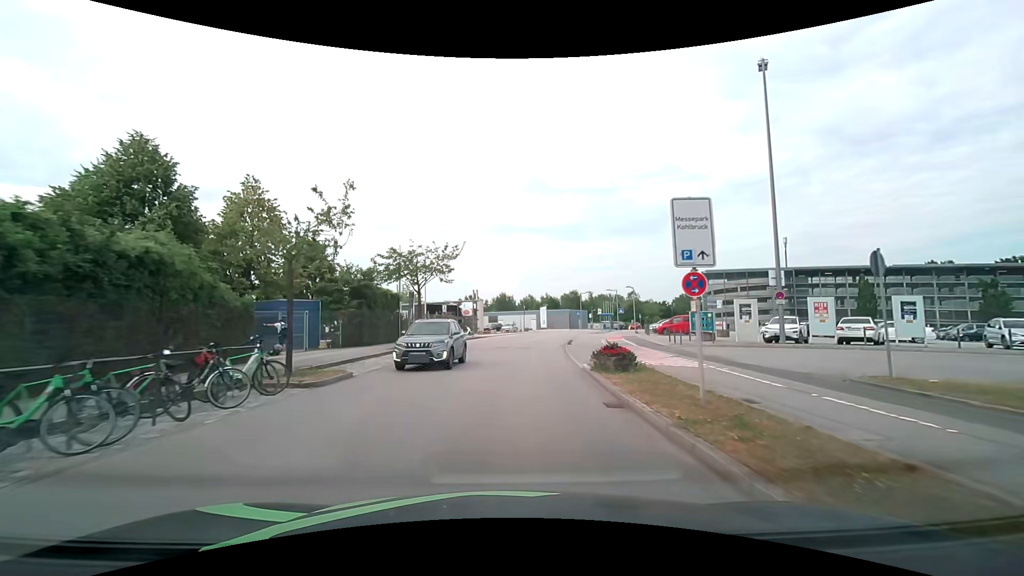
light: Day
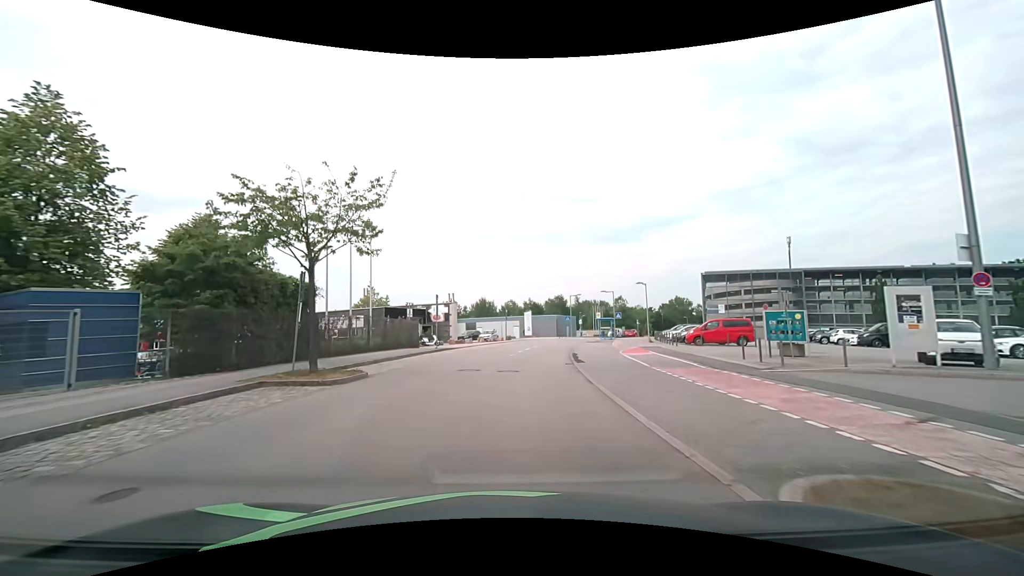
(+0.3, +12.6) m; +3°
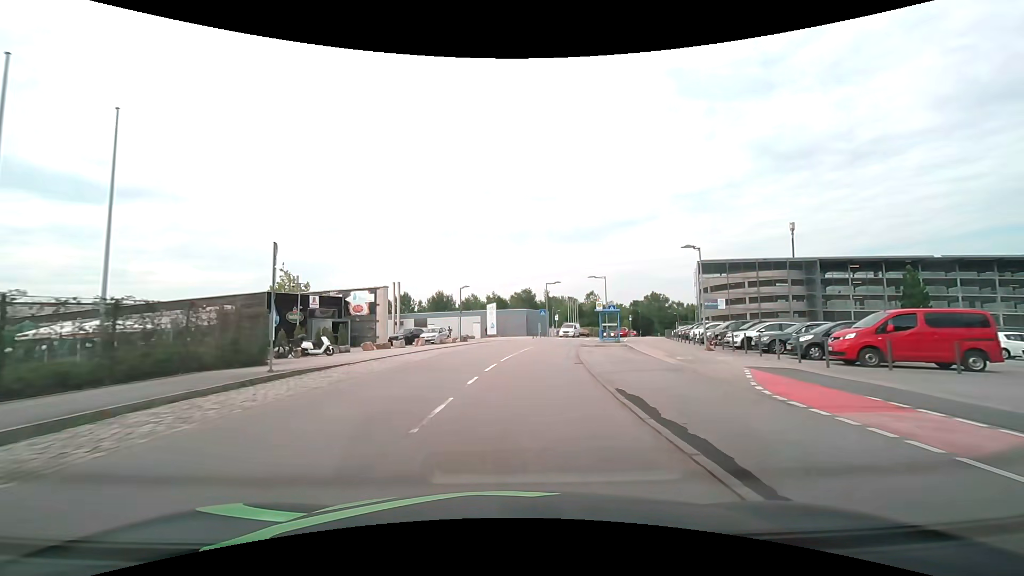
(+0.5, +19.5) m; +4°
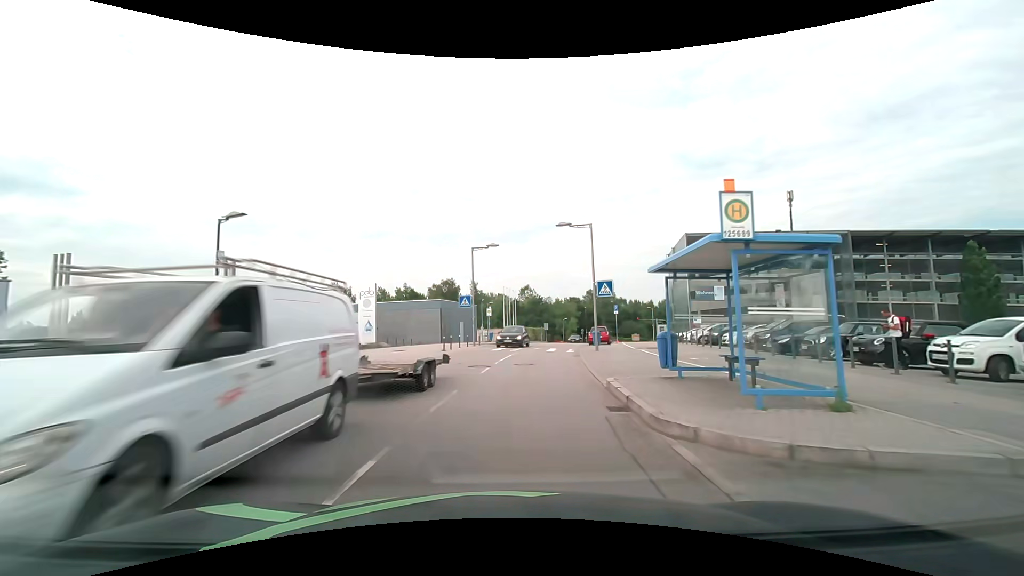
(+2.3, +29.7) m; +8°
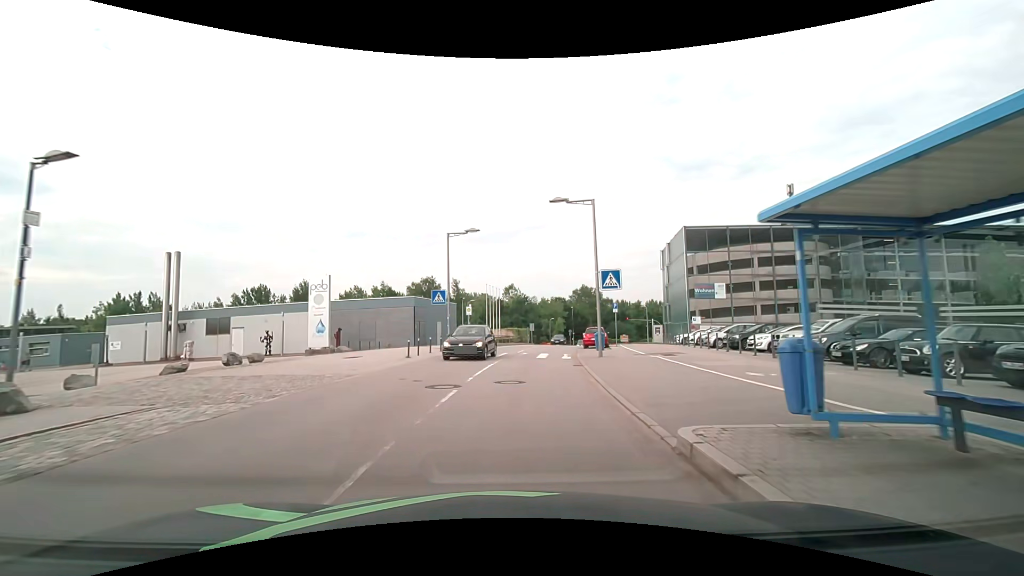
(+0.1, +5.6) m; +2°
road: residential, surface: asphalt
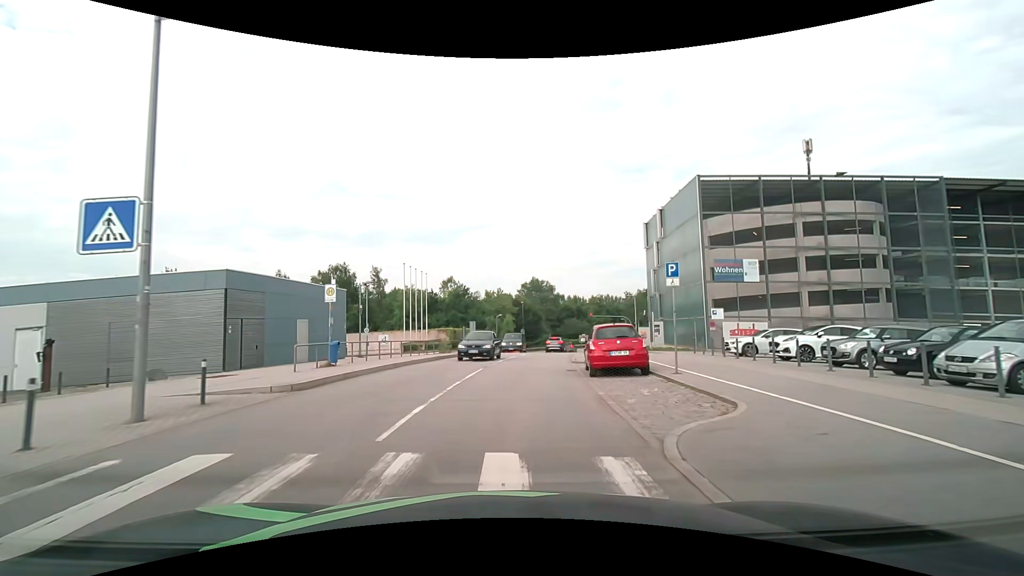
(+1.2, +21.2) m; +6°
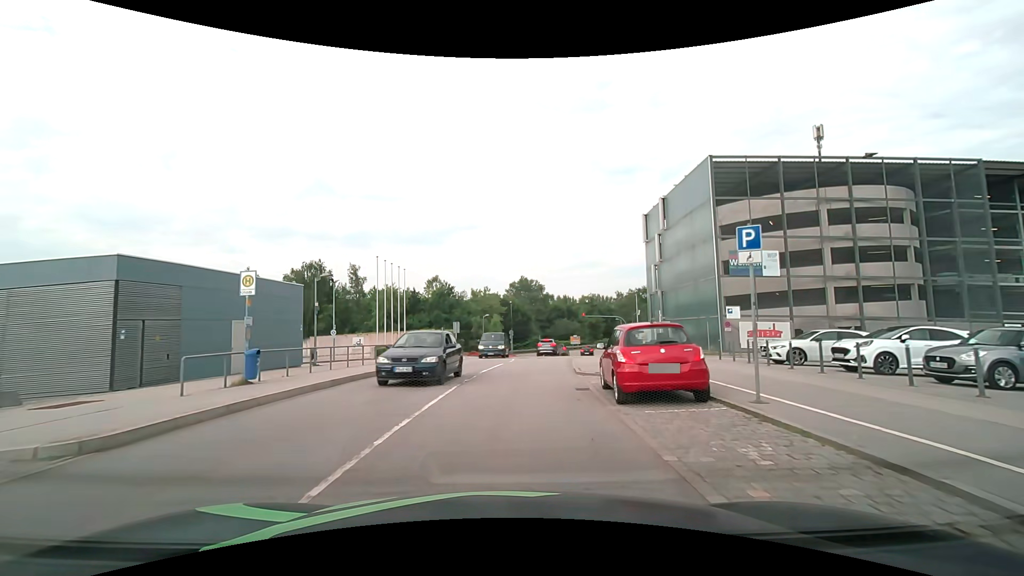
(+0.1, +5.1) m; +1°
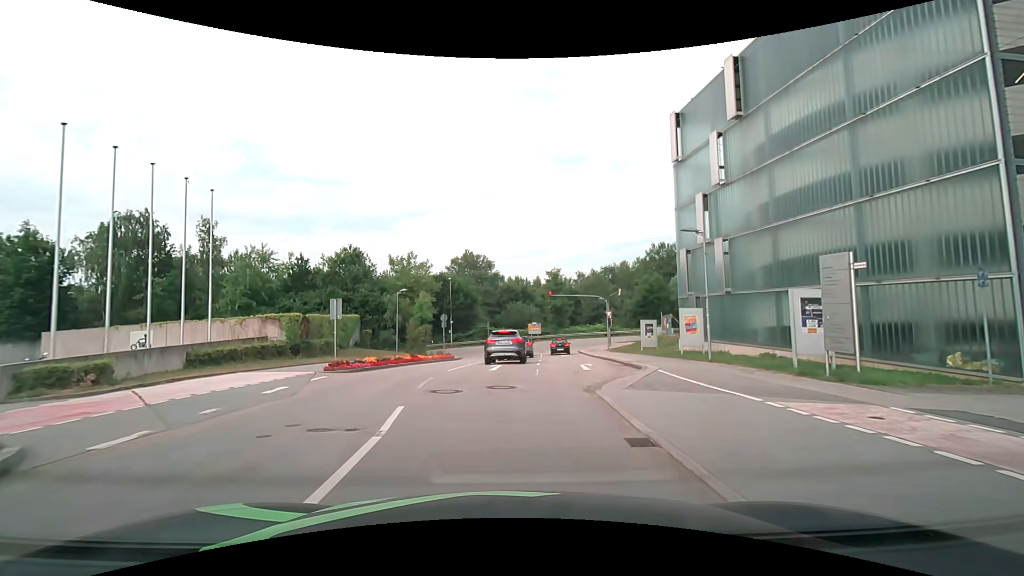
(+1.1, +23.8) m; +6°
(0, +10) (+2, +20) (+3, +30) (+5, +40) (+5, +50) (+7, +59) (+15, +65) (+25, +66) (+35, +65) (+45, +65) m
